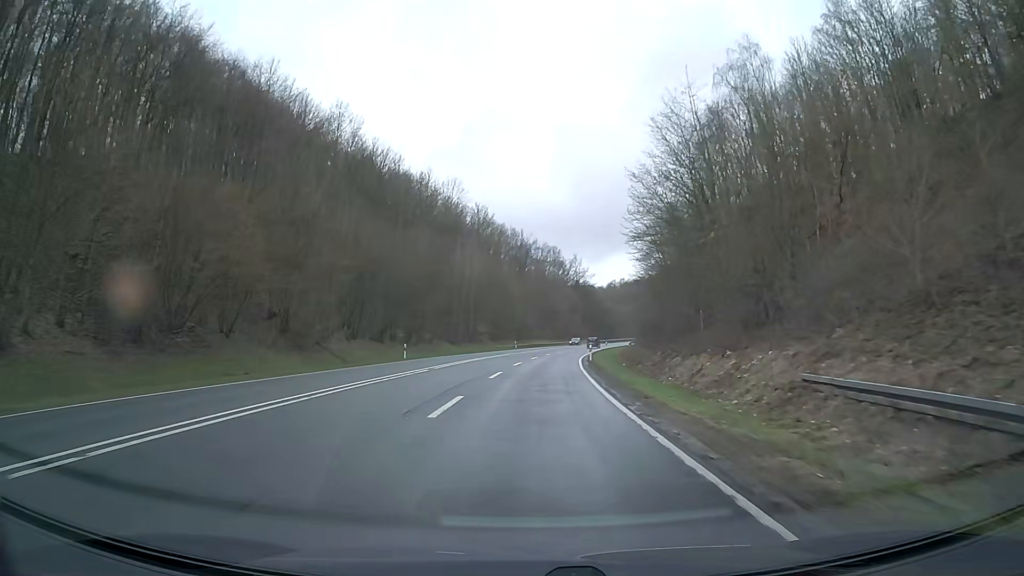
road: primary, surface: asphalt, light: Day
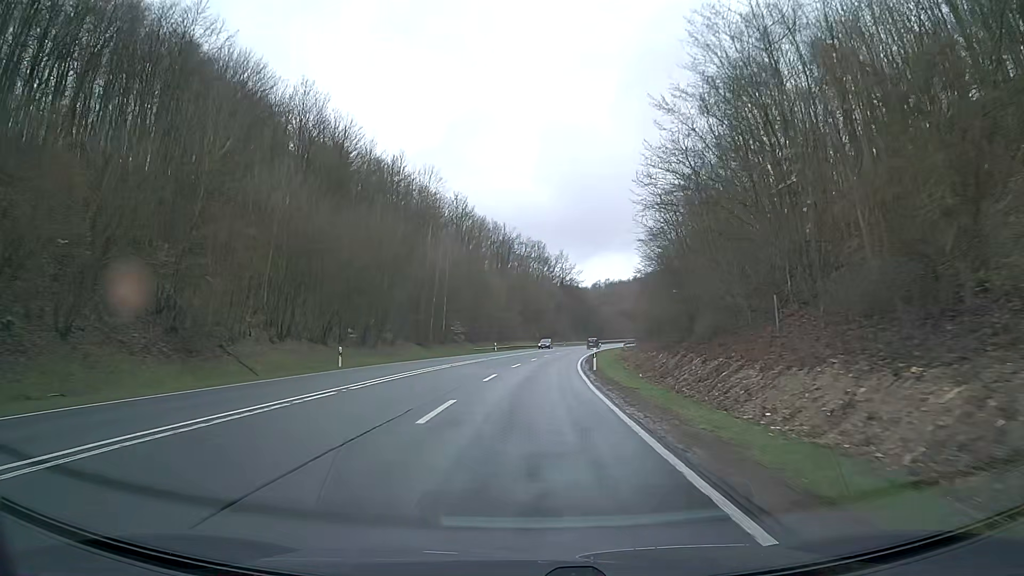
(+0.1, +12.5) m; +1°
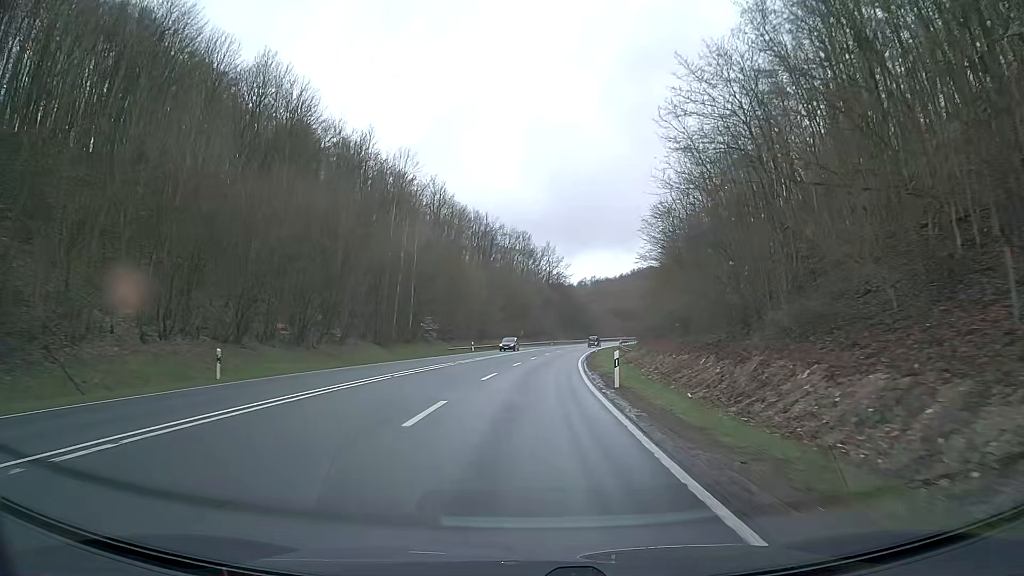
(+0.1, +12.5) m; +1°
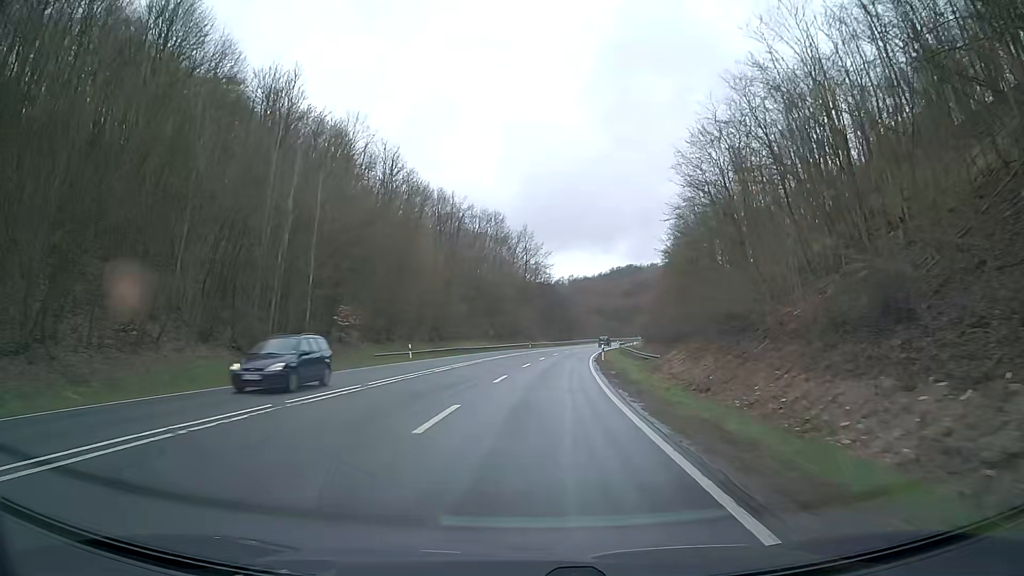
(+0.5, +25.1) m; +2°
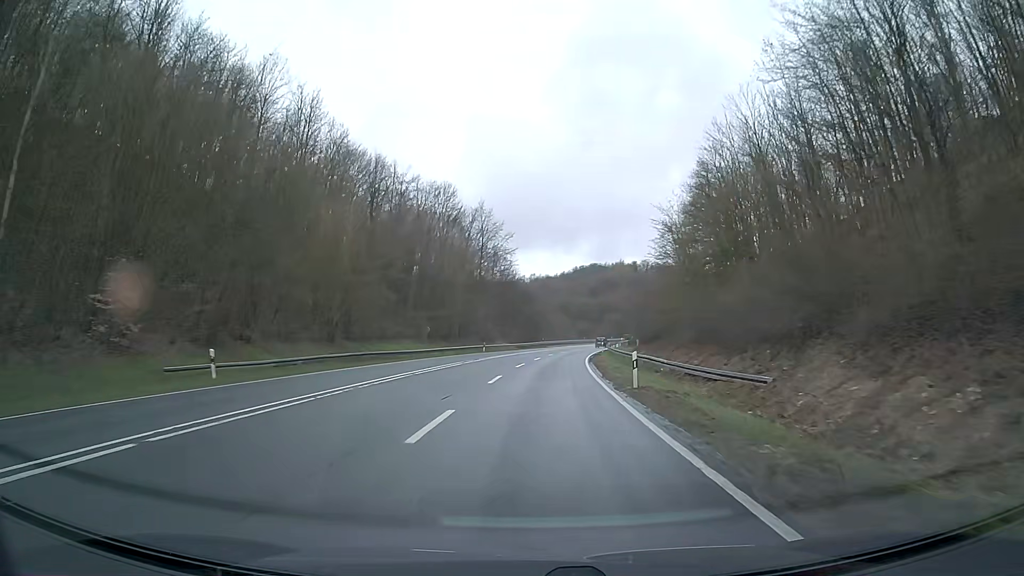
(+0.6, +25.1) m; +3°
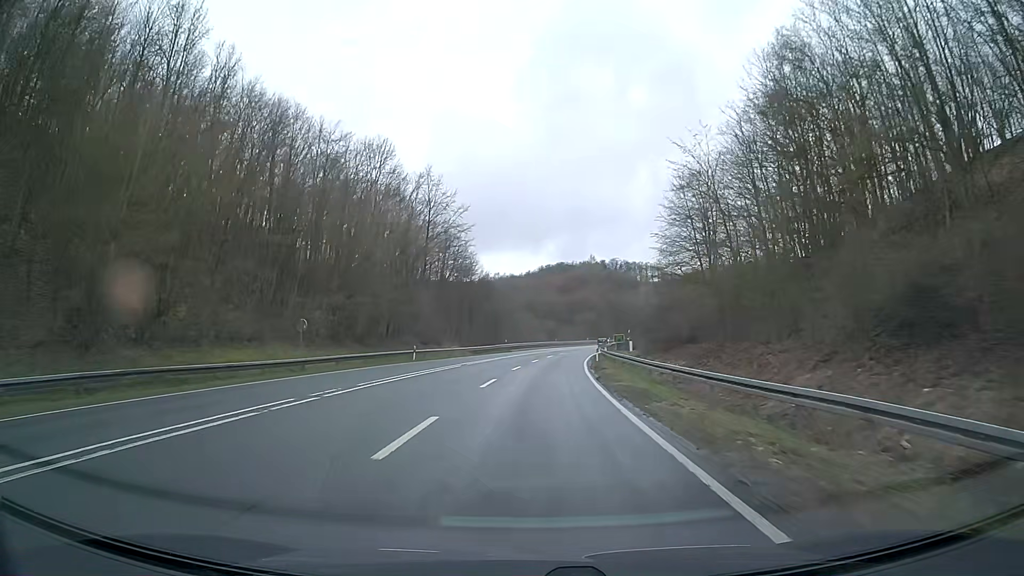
(+0.7, +25.1) m; +3°
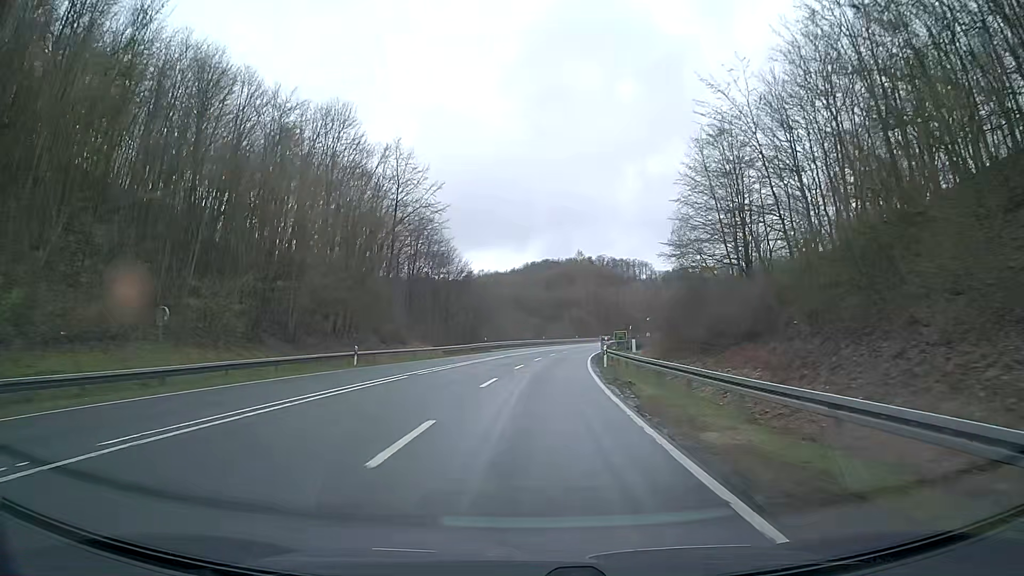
(+0.1, +12.5) m; +1°
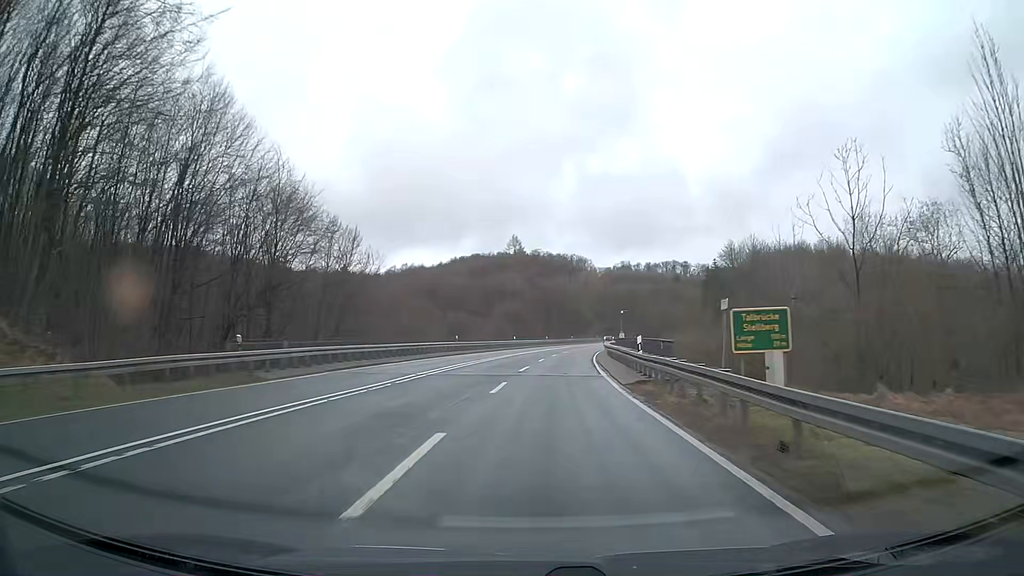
(+2.4, +50.1) m; +6°
(0, +10) (0, +20) (+1, +30) (+2, +40) (+3, +50) (+4, +60) (+5, +70) (+7, +80) (+8, +89) (+10, +99) m
